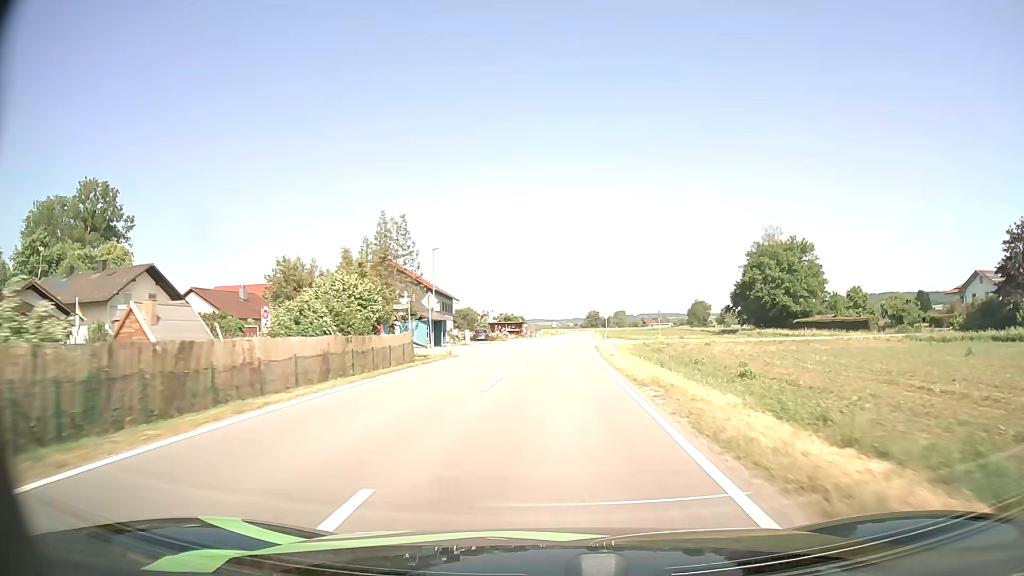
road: tertiary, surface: asphalt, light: Day
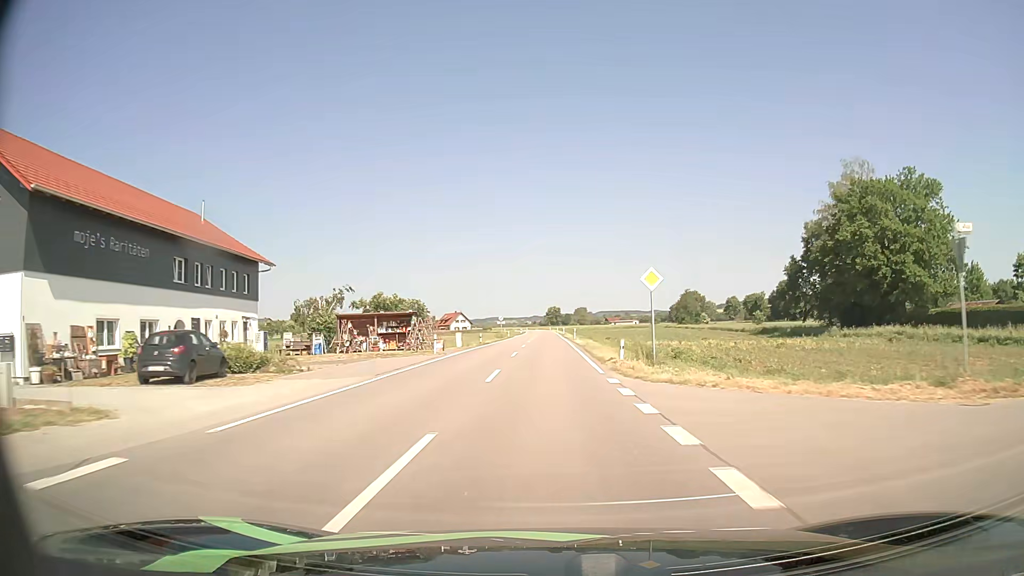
(+2.1, +57.1) m; +4°
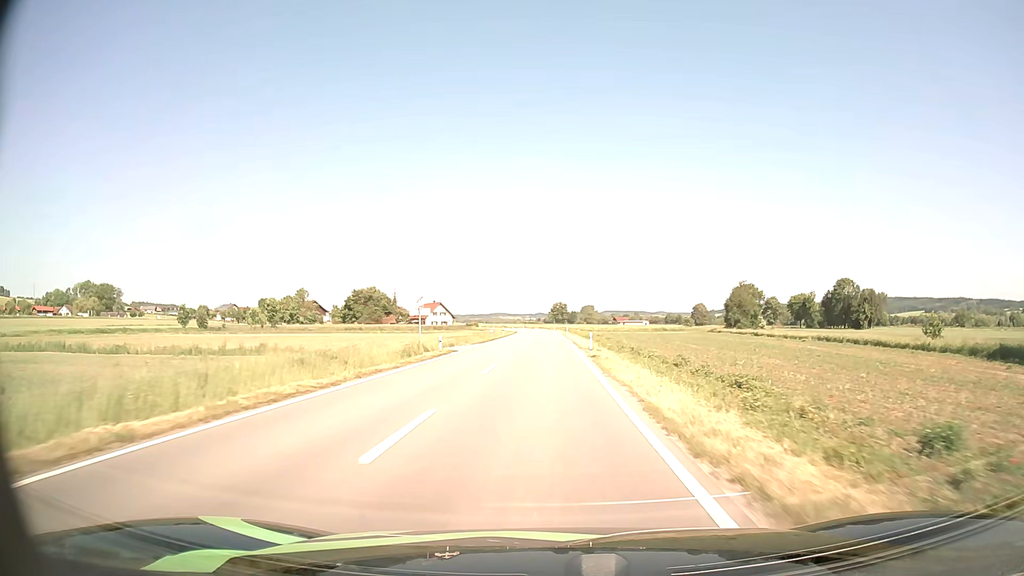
(+0.3, +58.1) m; 0°
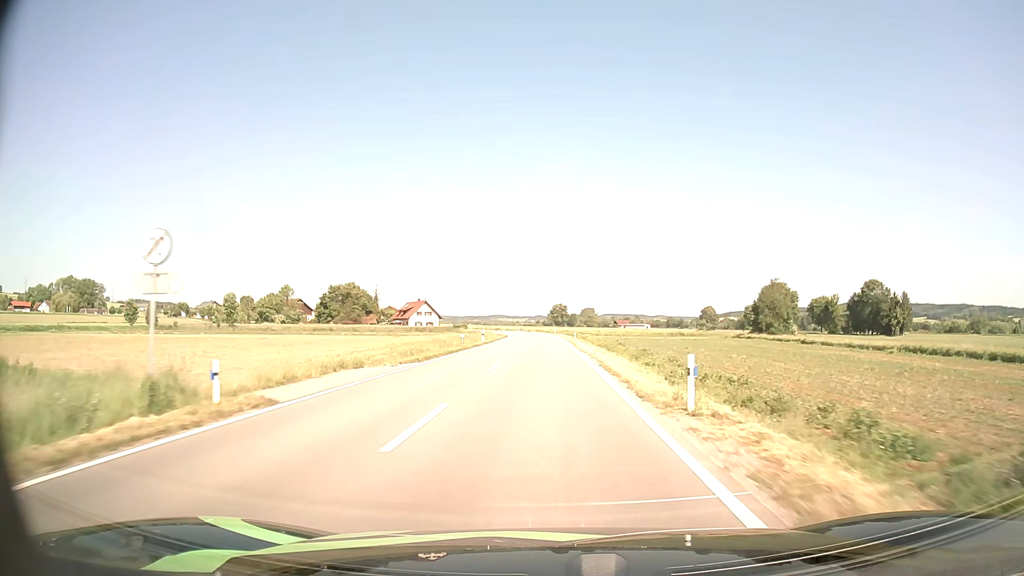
(0.0, +23.6) m; 0°
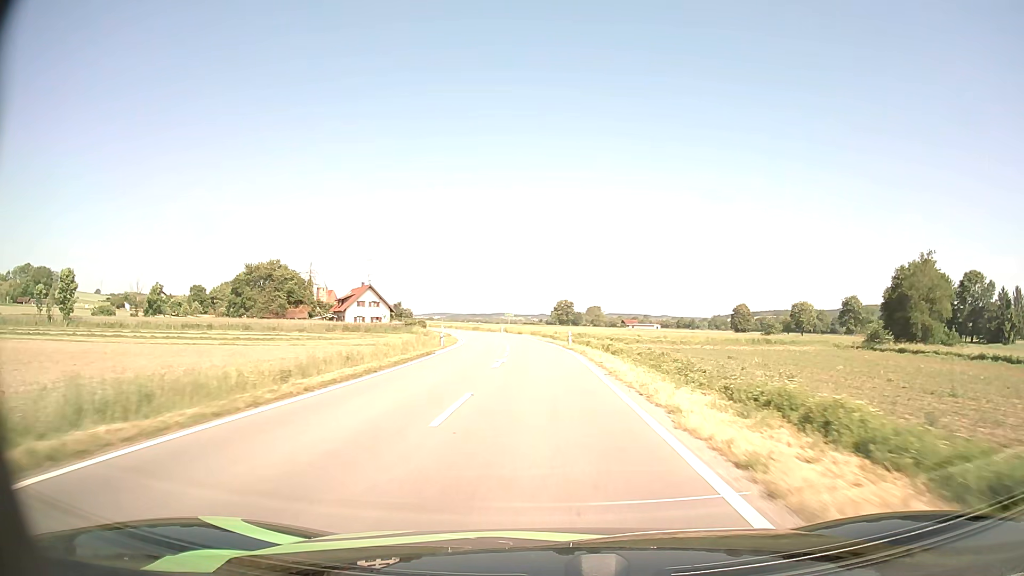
(+0.1, +58.4) m; 0°
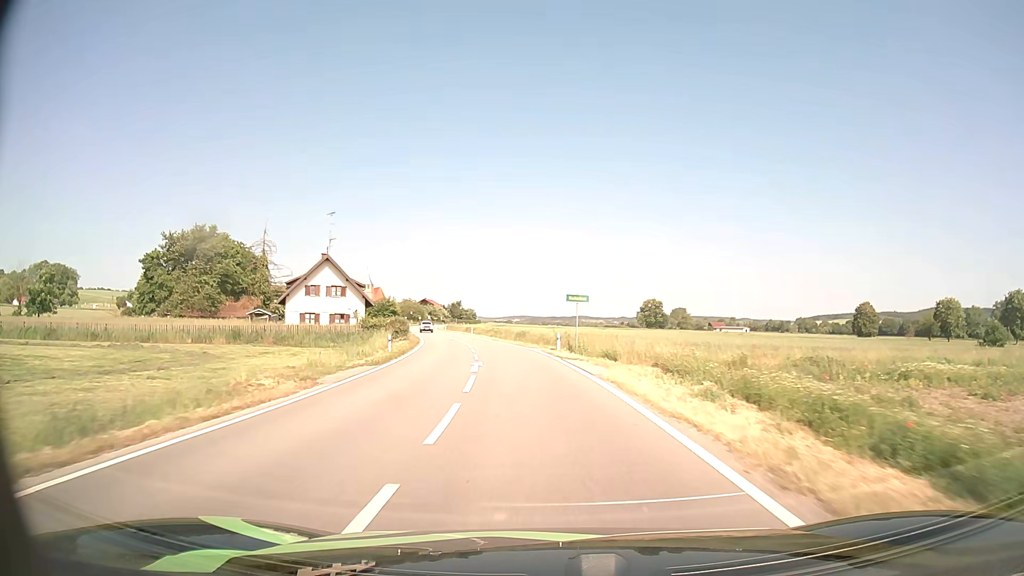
(-2.3, +55.4) m; -7°
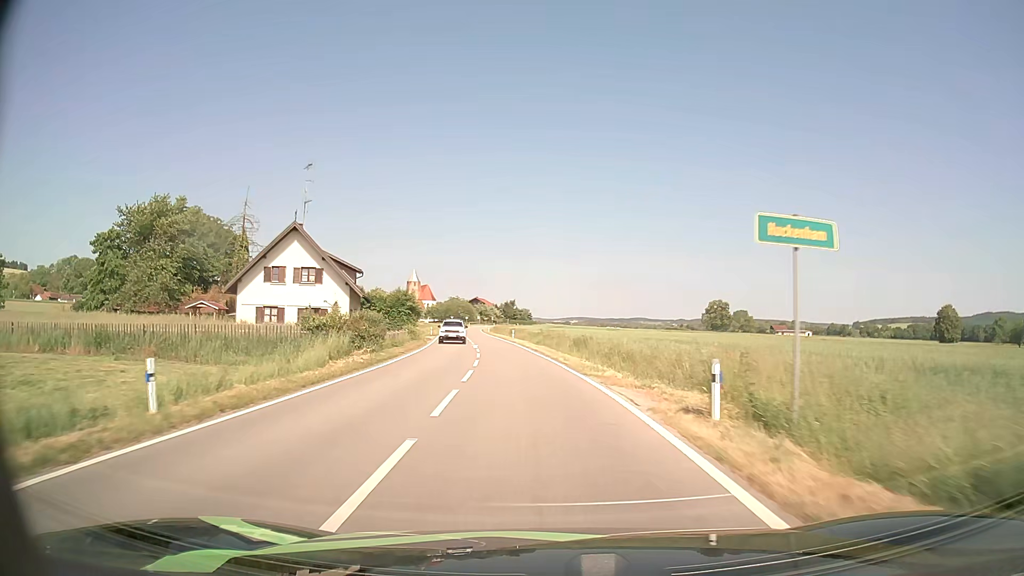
(-0.8, +21.9) m; -5°
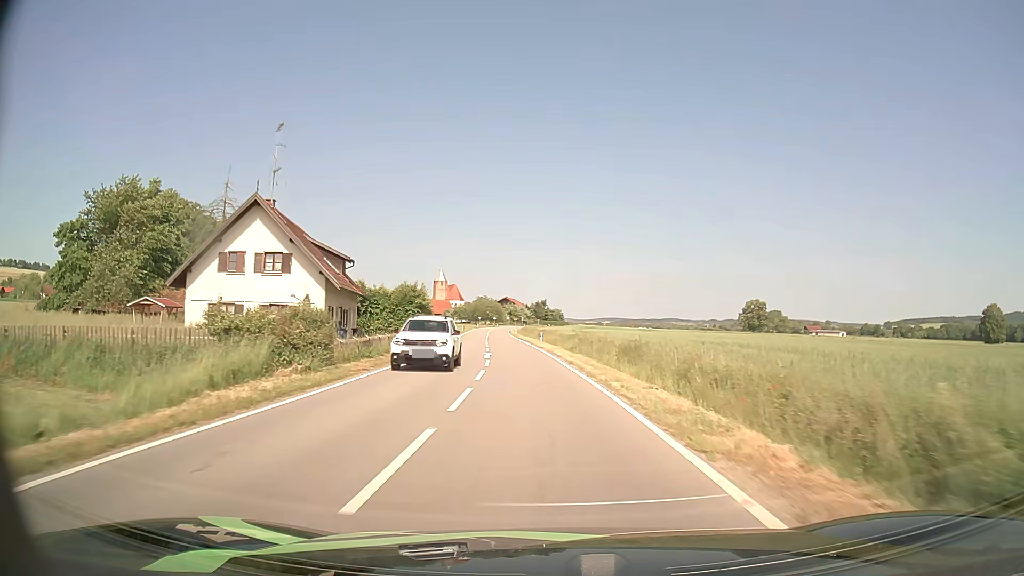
(-0.3, +11.0) m; -3°
